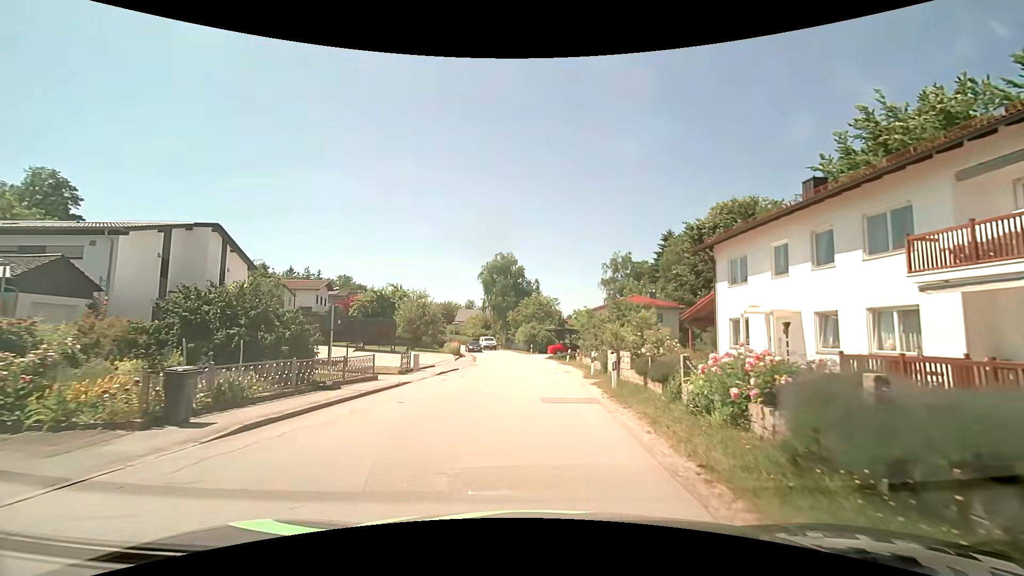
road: residential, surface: asphalt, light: Day
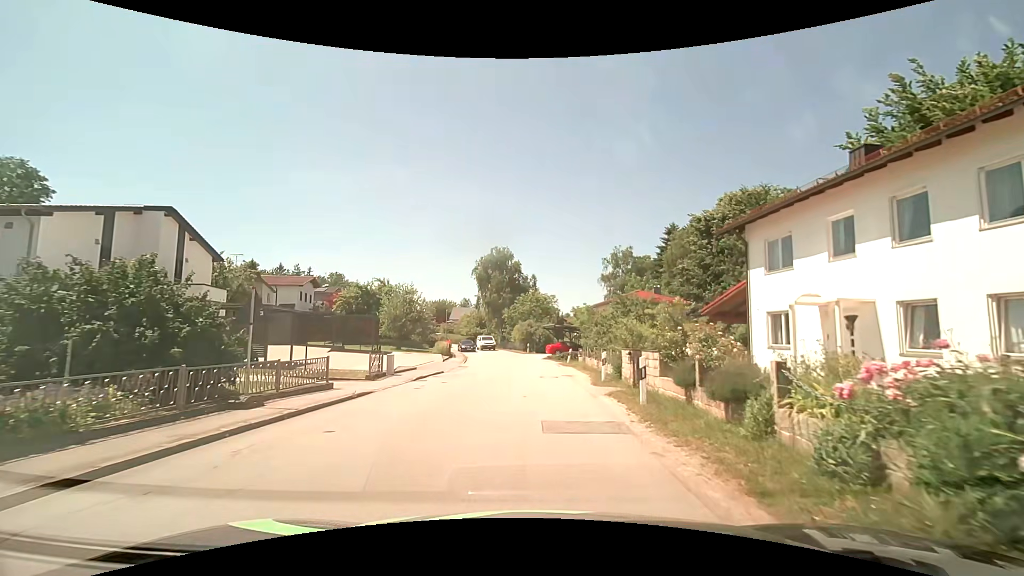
(0.0, +4.1) m; +1°
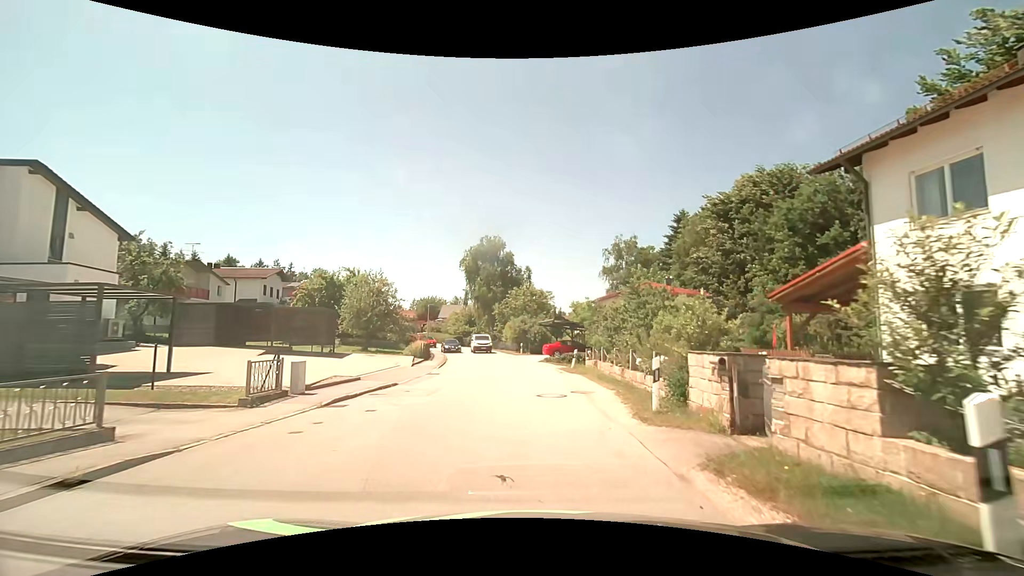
(0.0, +7.8) m; 0°
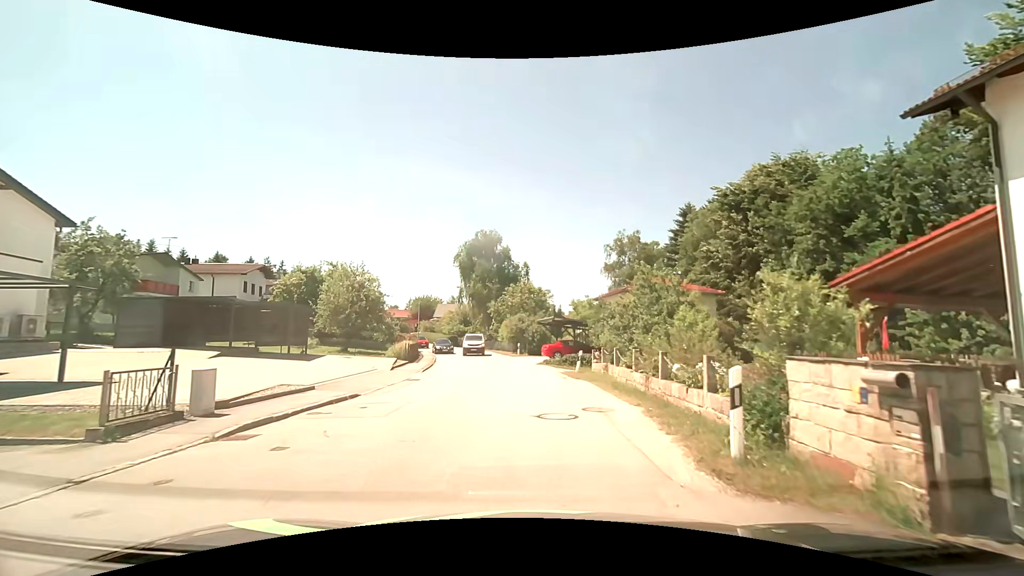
(0.0, +3.7) m; +1°
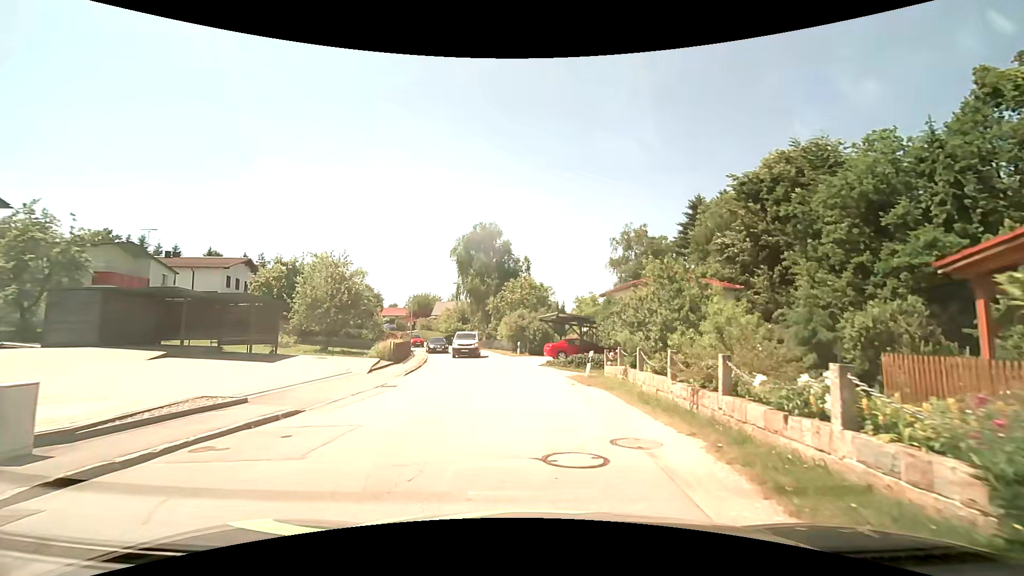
(-0.1, +3.6) m; -1°
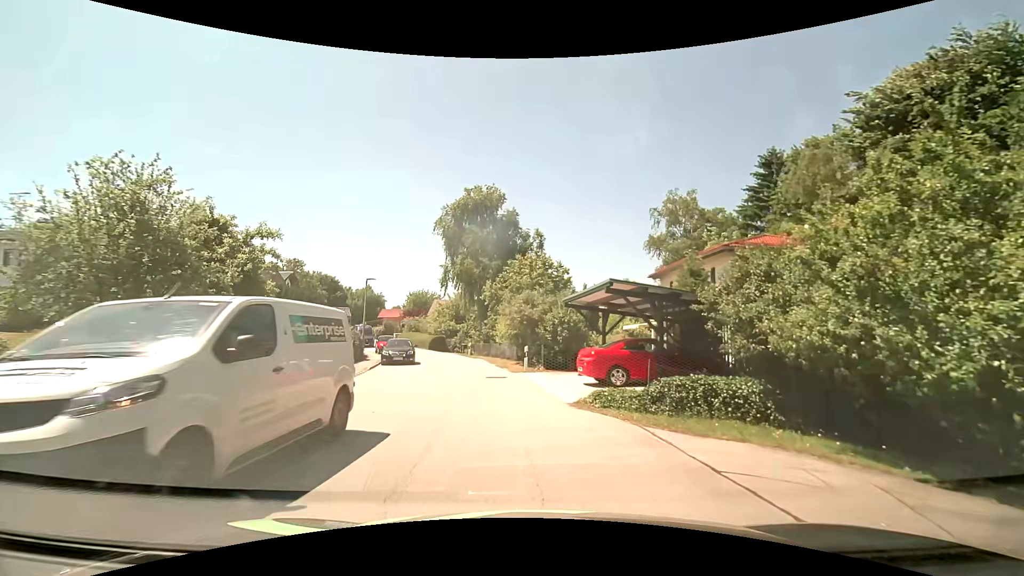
(-0.1, +16.8) m; -1°
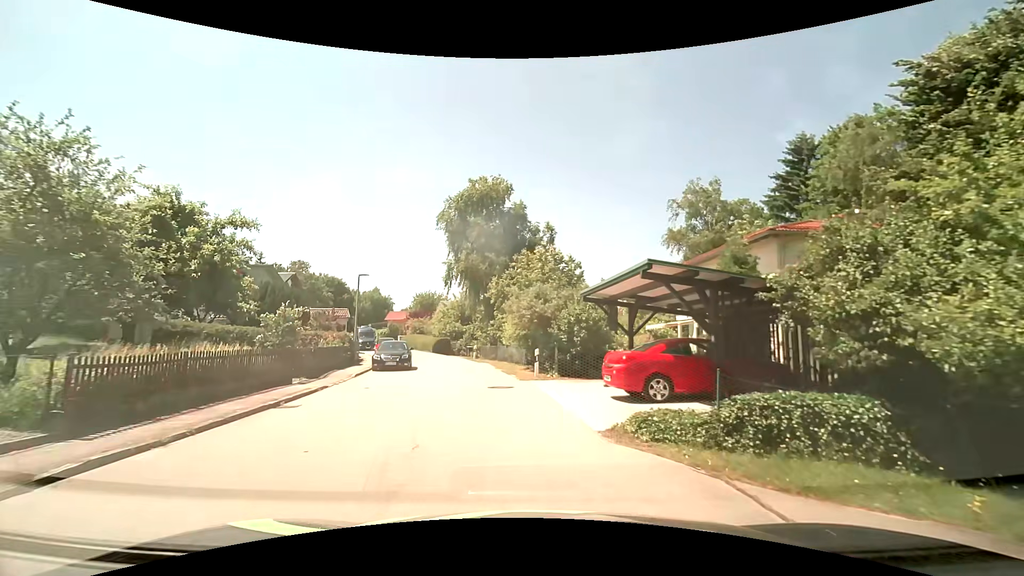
(0.0, +3.4) m; -1°
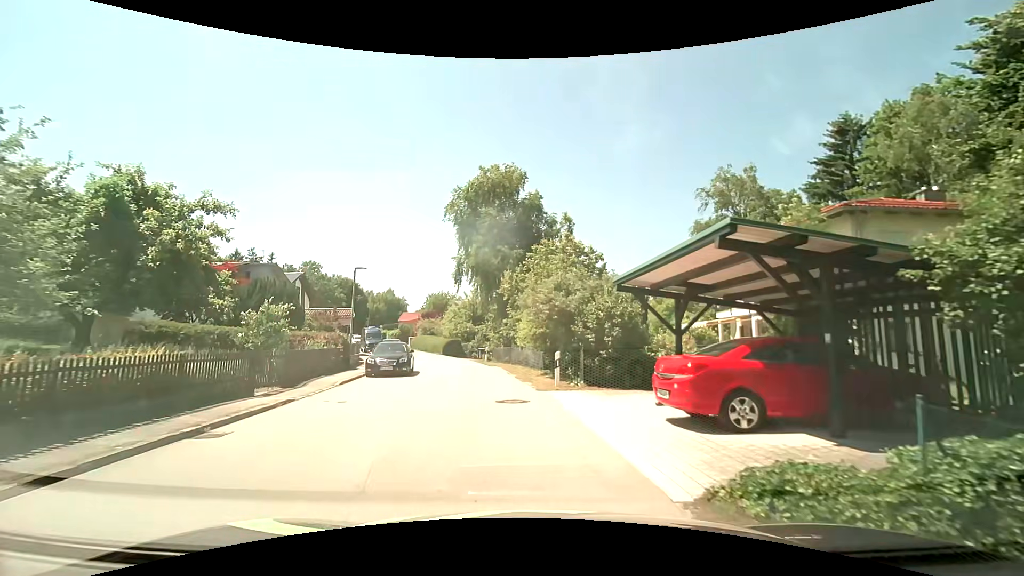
(-0.1, +3.4) m; -2°
(0, +10) (-2, +20) (-4, +30) (-7, +39) (-10, +49) (-15, +58) (-19, +67) (-23, +76) (-27, +85) (-31, +94) m
